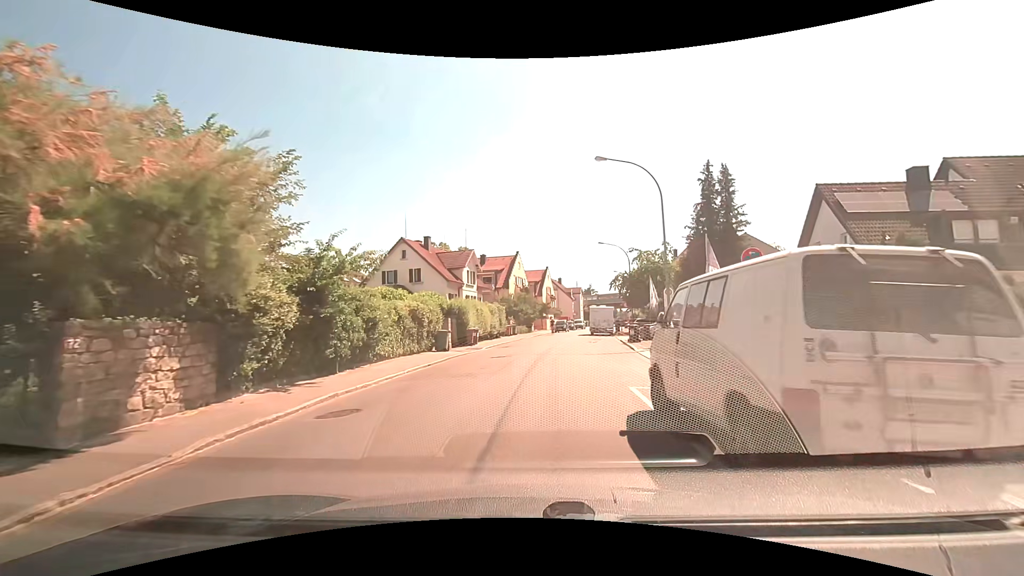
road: tertiary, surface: asphalt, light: Day
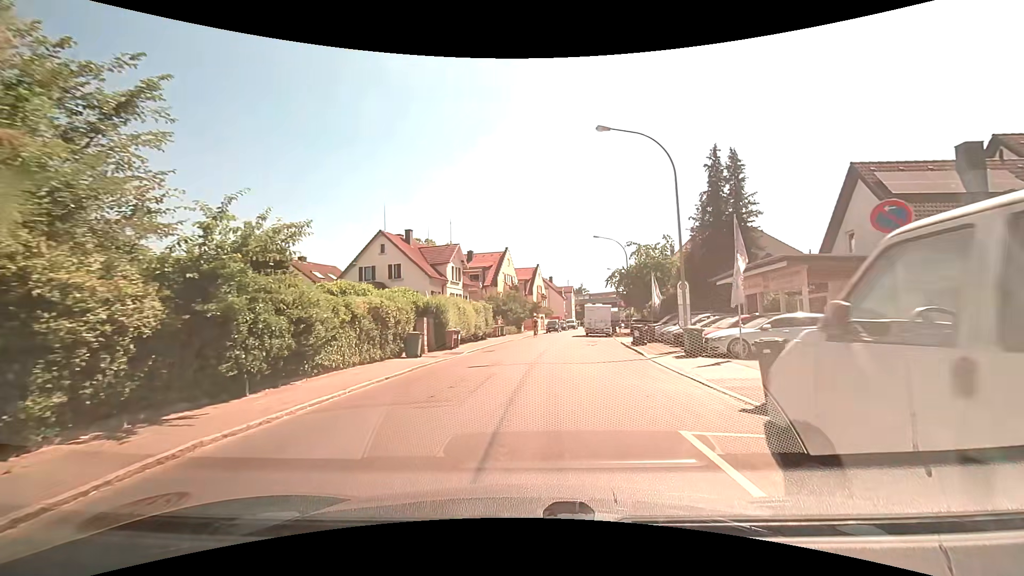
(0.0, +4.1) m; +1°
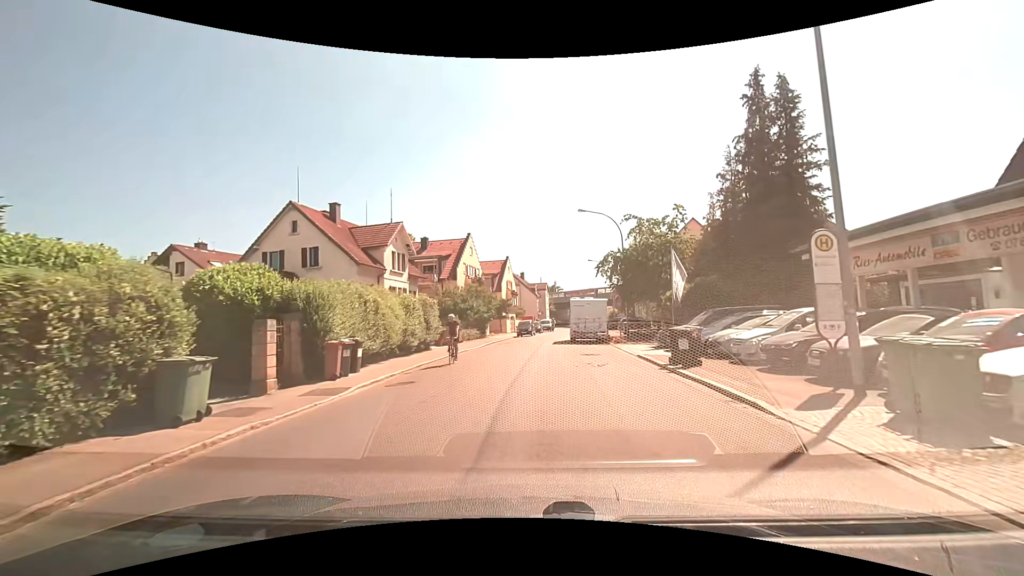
(+0.4, +12.4) m; +3°
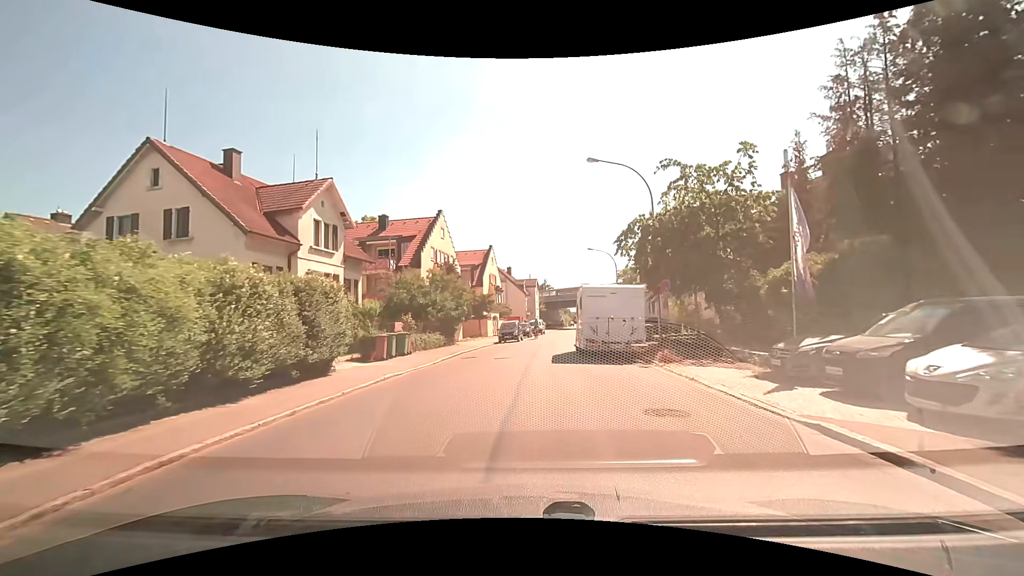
(+0.1, +12.4) m; +1°
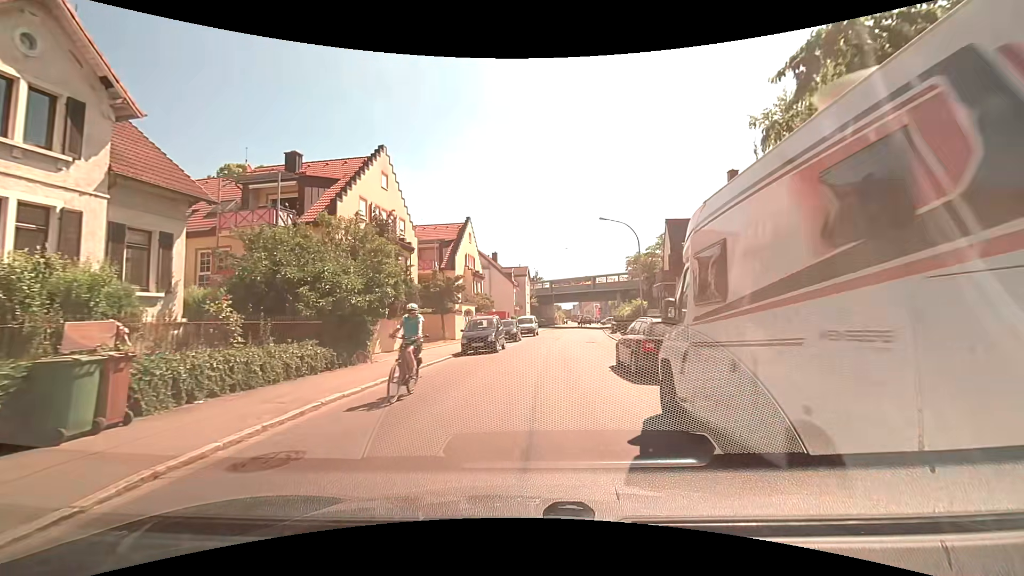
(+0.3, +16.3) m; +2°
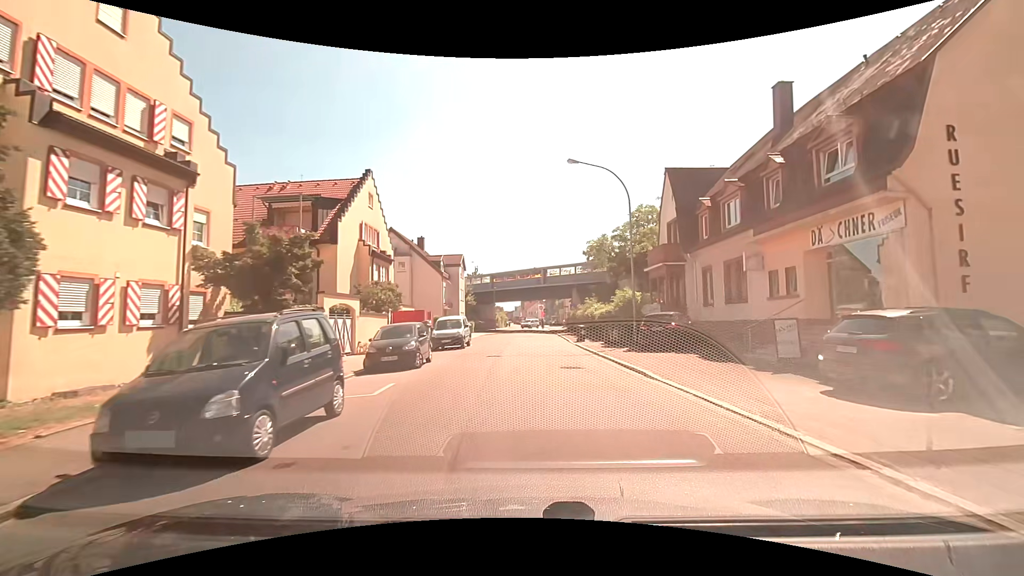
(+0.7, +16.2) m; +7°
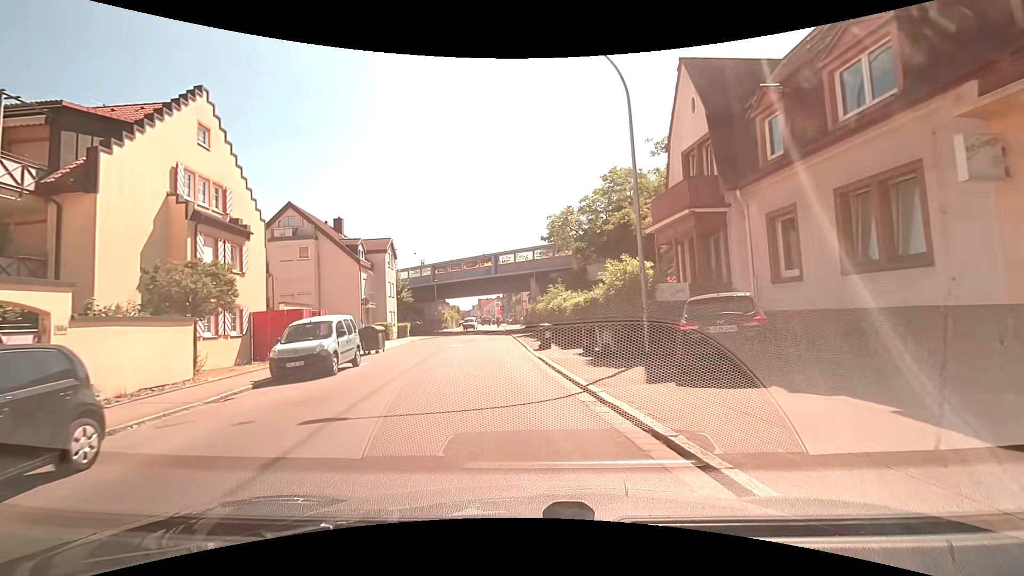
(+0.8, +12.1) m; +5°
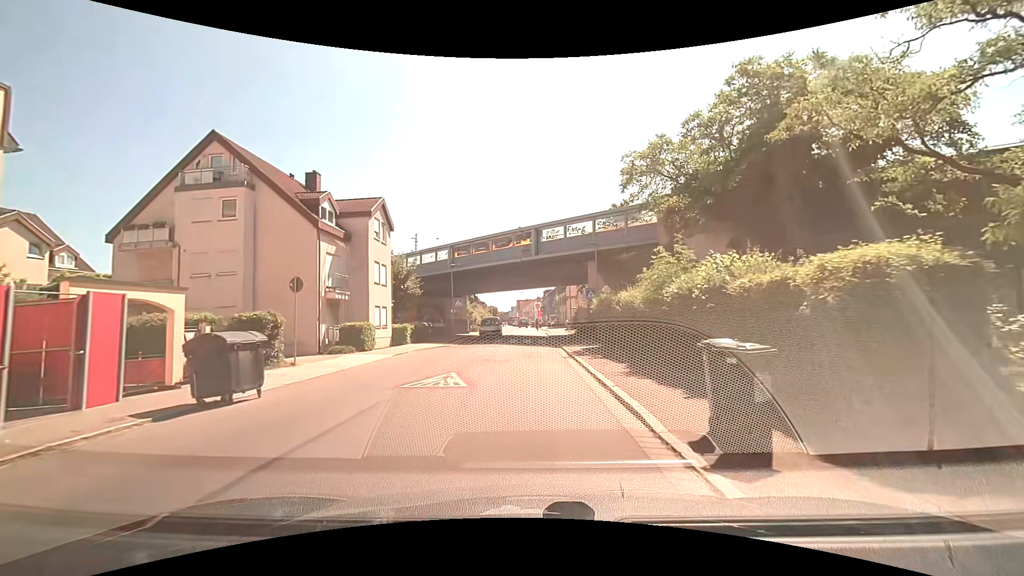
(-1.2, +16.3) m; -6°
(0, +10) (0, +20) (0, +30) (0, +40) (+1, +50) (+1, +60) (+1, +70) (+1, +80) (+1, +90) (+1, +100) m
